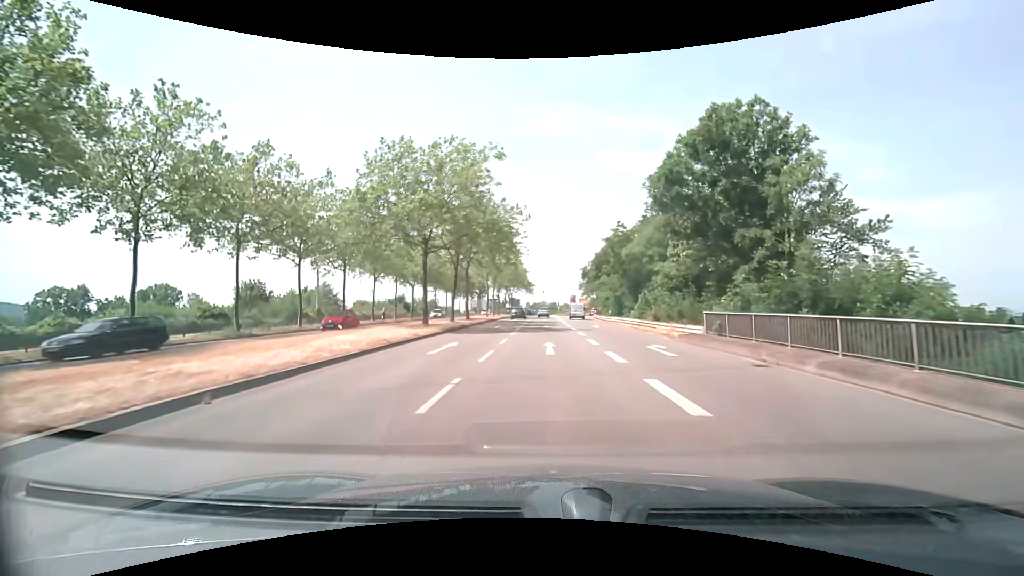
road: secondary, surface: asphalt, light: Day
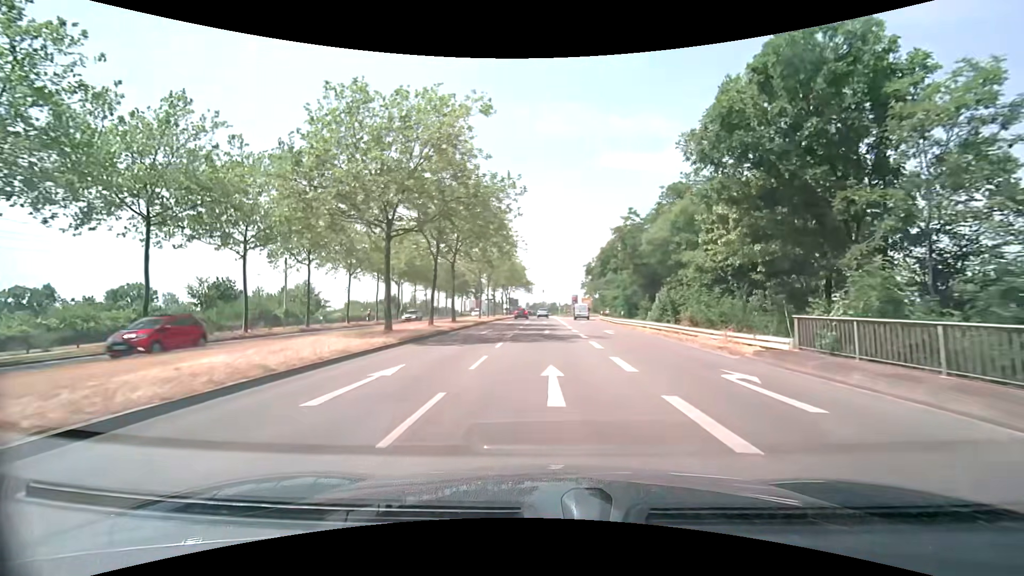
(0.0, +7.4) m; 0°
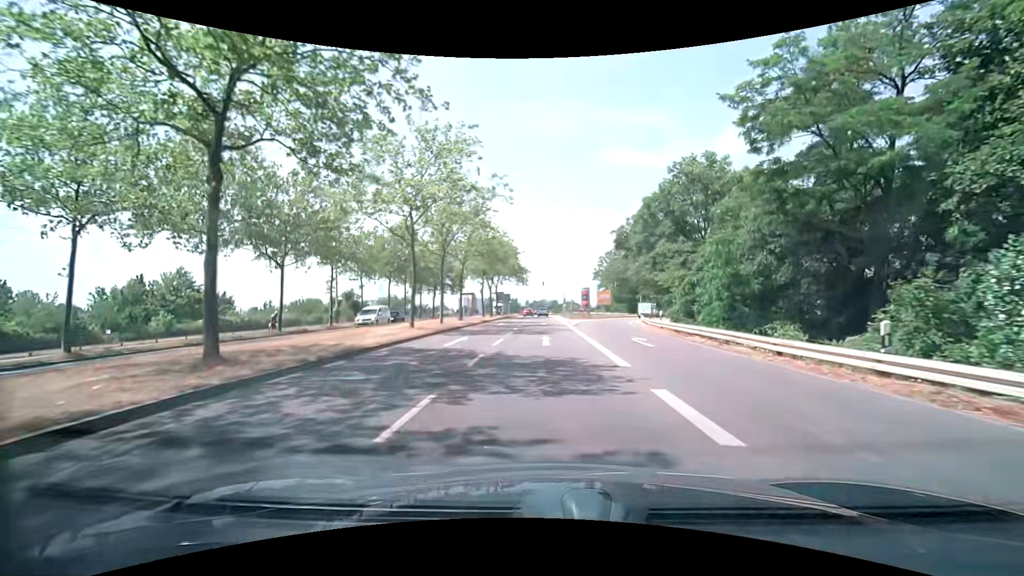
(0.0, +29.9) m; 0°
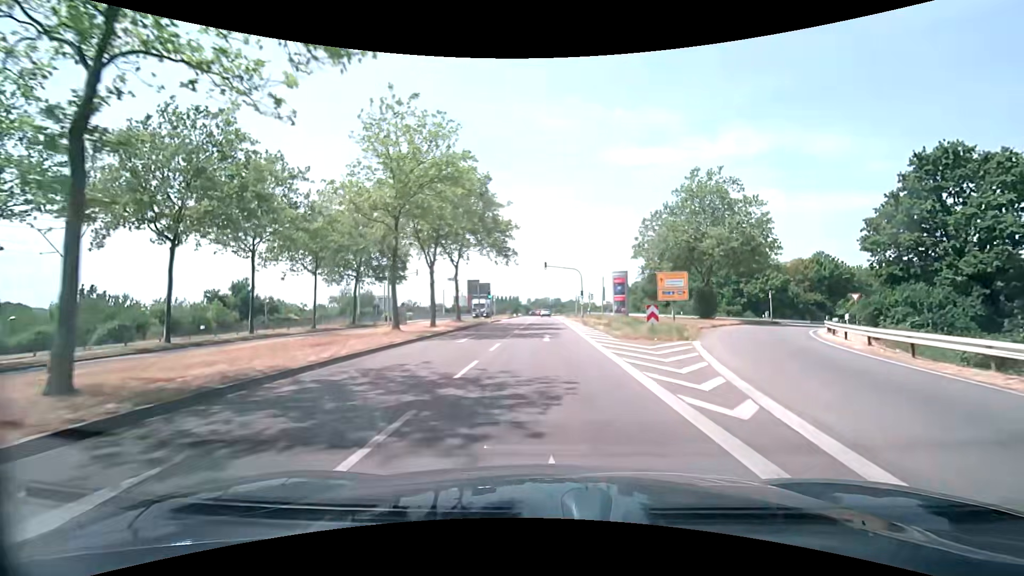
(+0.2, +37.7) m; 0°
(0, +10) (0, +20) (0, +30) (0, +40) (0, +50) (0, +60) (0, +70) (+1, +80) (+1, +90) (+1, +100) m
